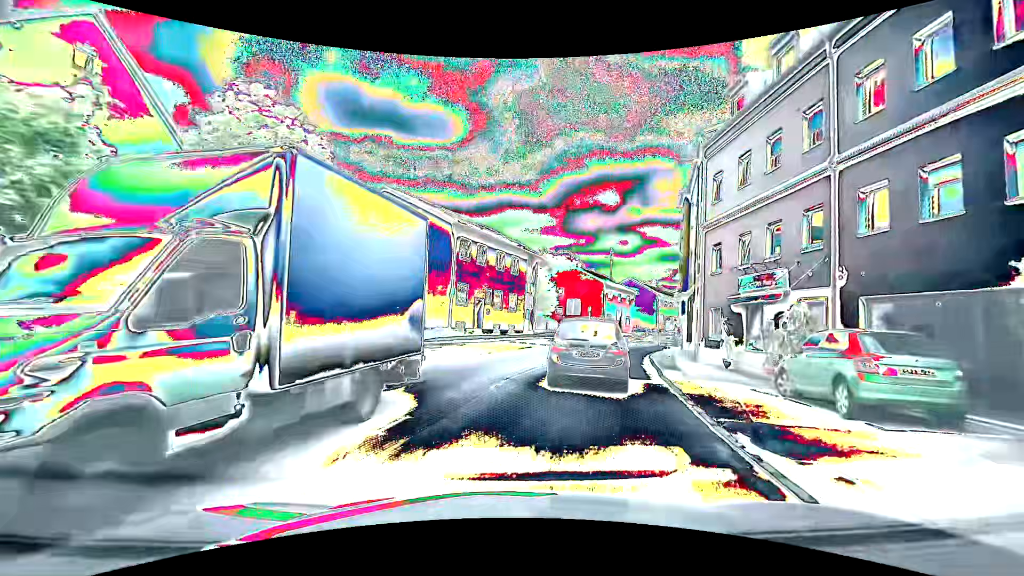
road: tertiary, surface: asphalt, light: Day
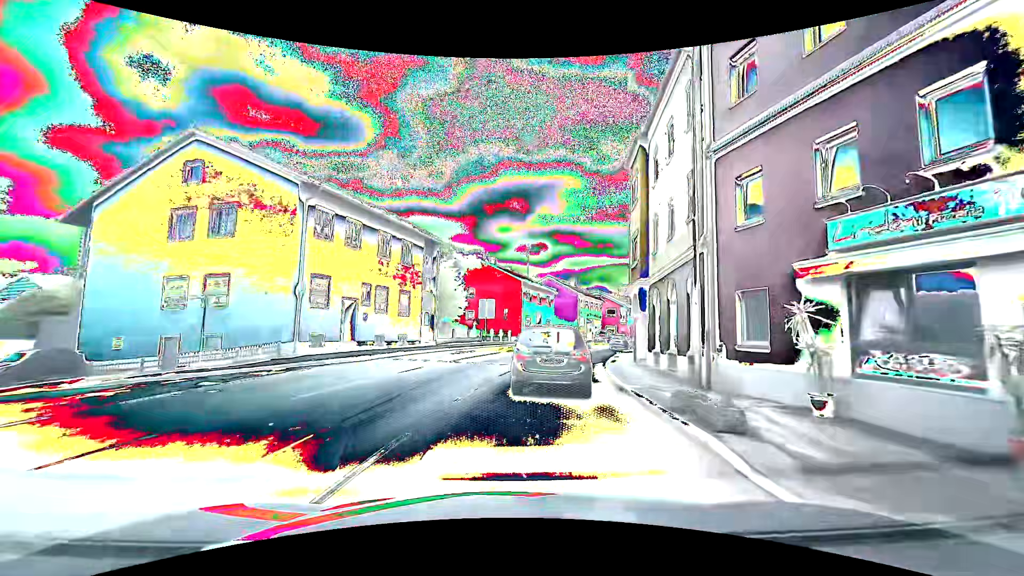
(+1.4, +10.6) m; +12°
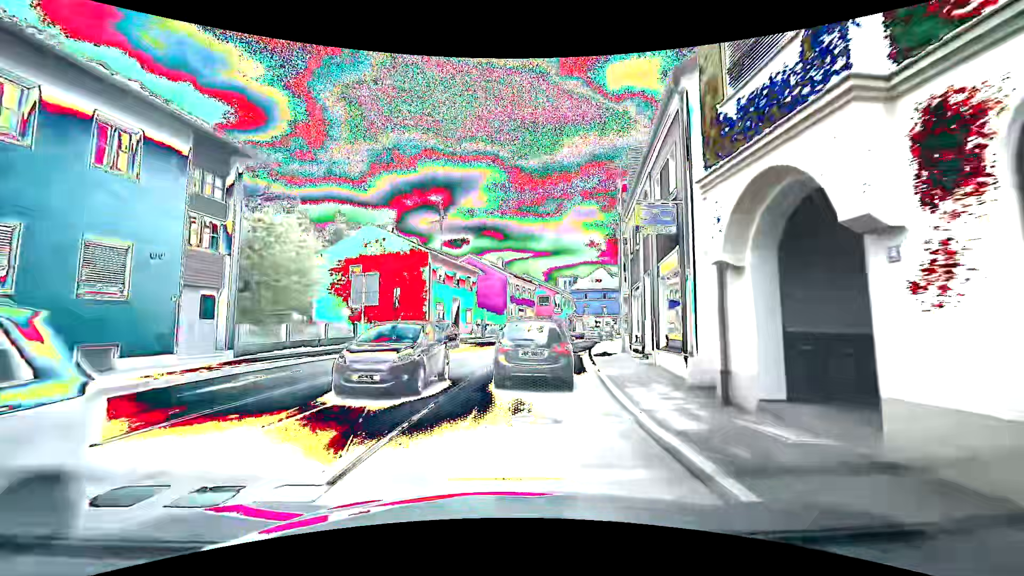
(+1.2, +17.1) m; +8°
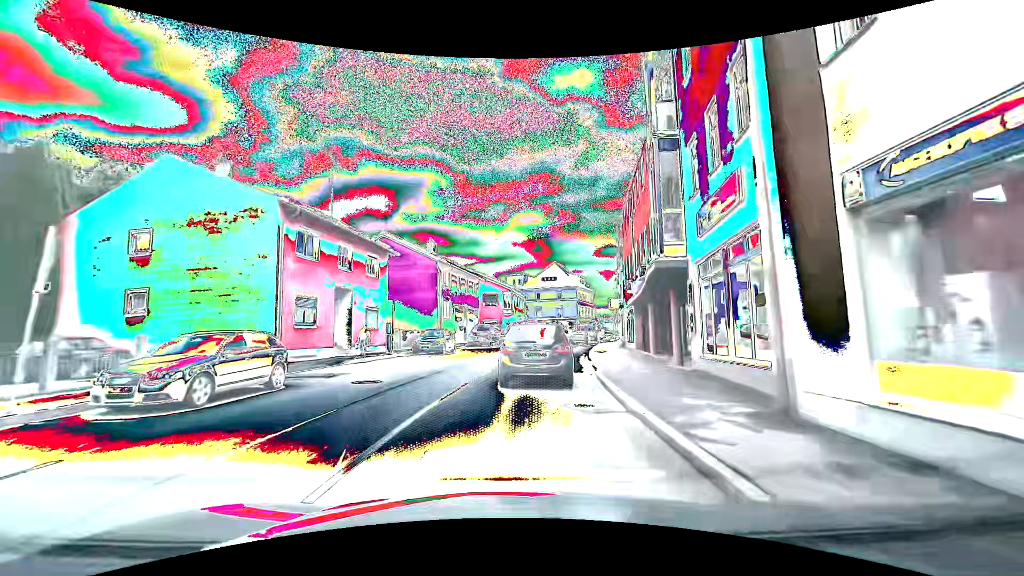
(+1.0, +17.5) m; +7°
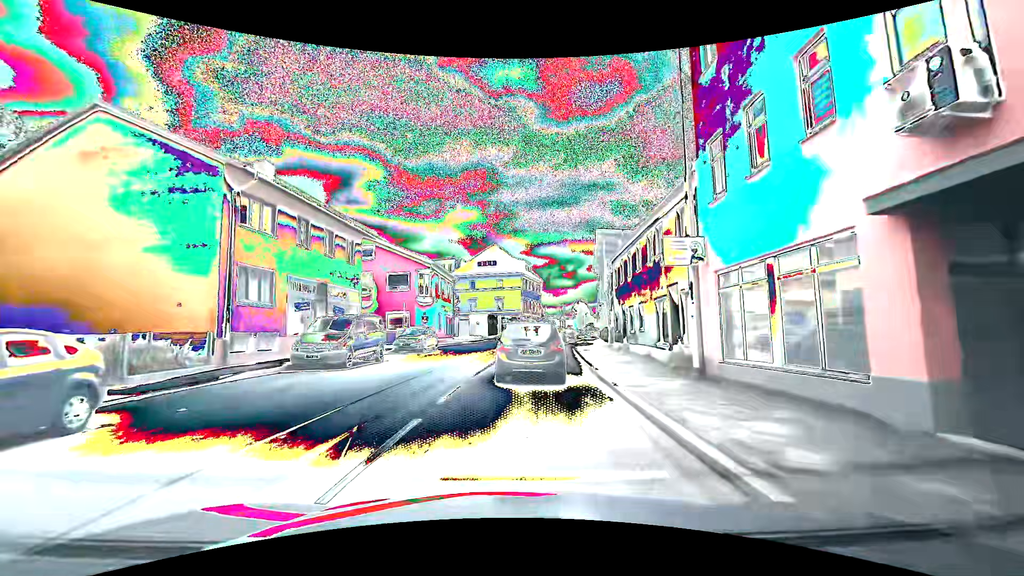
(+1.5, +23.2) m; +6°
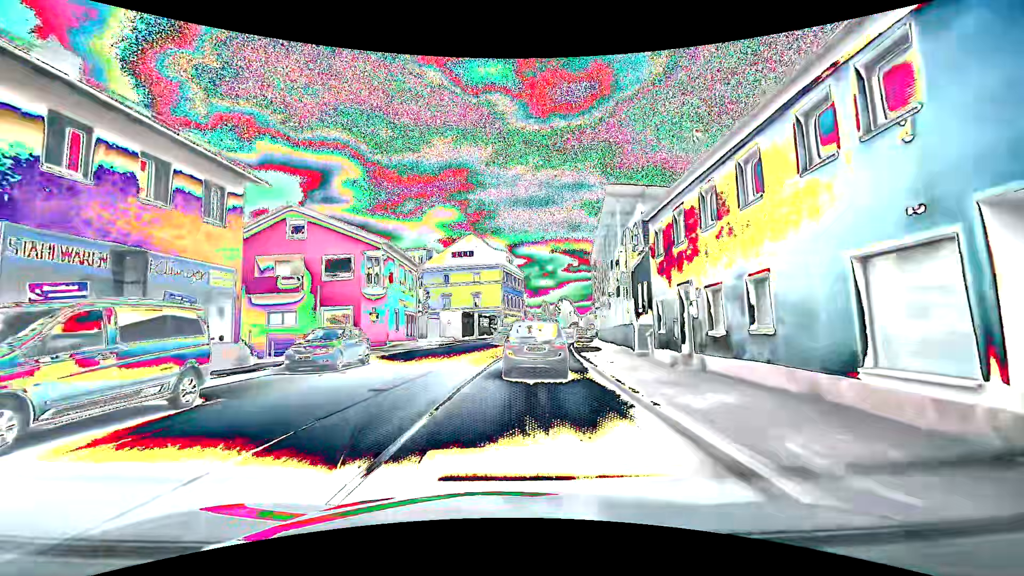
(+0.3, +10.9) m; +3°
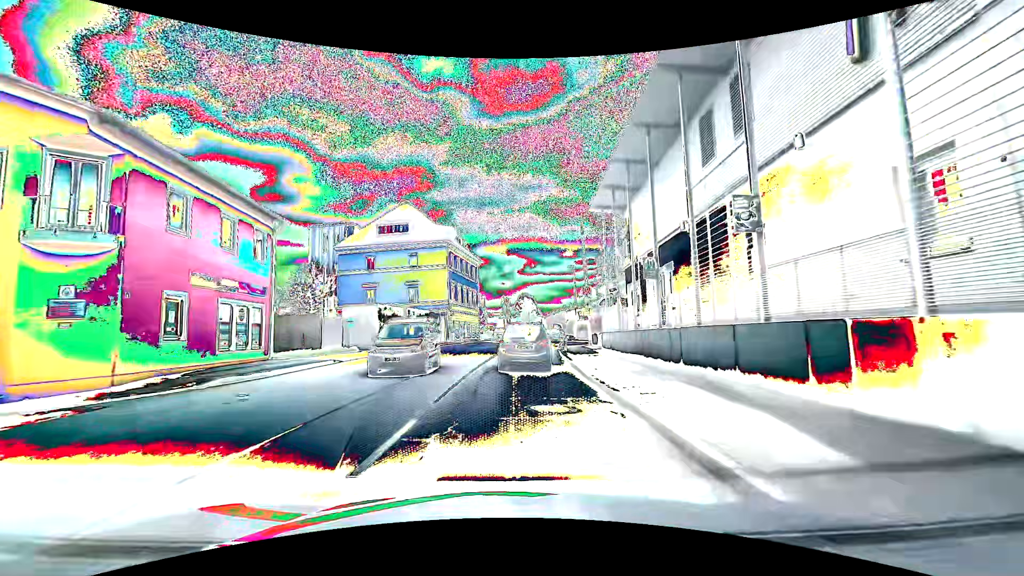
(+0.9, +20.9) m; +5°
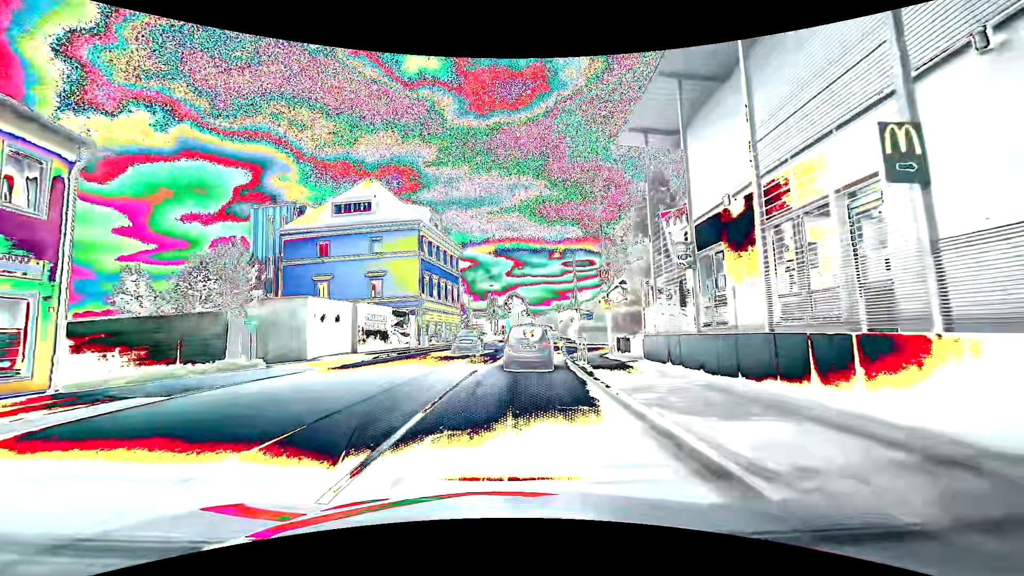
(+0.2, +10.9) m; +2°
(0, +10) (0, +20) (+1, +30) (+1, +40) (+2, +50) (+3, +60) (+4, +70) (+5, +80) (+6, +90) (+6, +100) m
